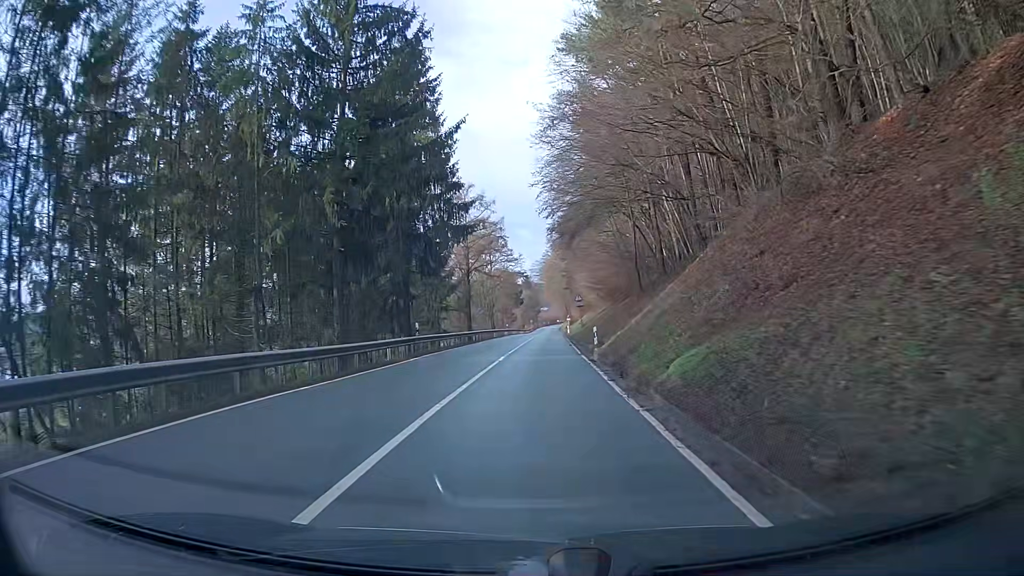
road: secondary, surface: asphalt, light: Day
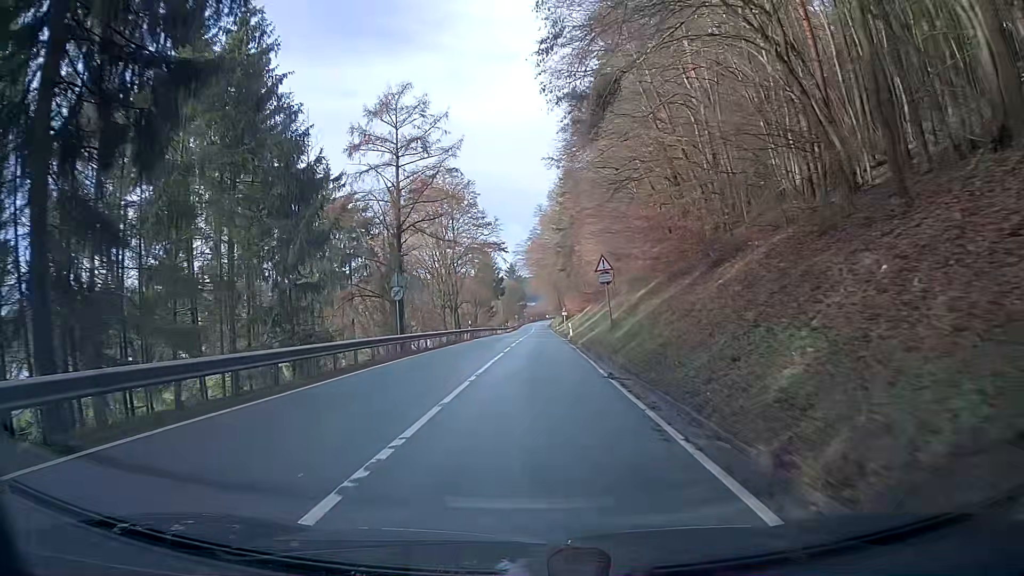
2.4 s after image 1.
(+1.0, +32.3) m; +2°
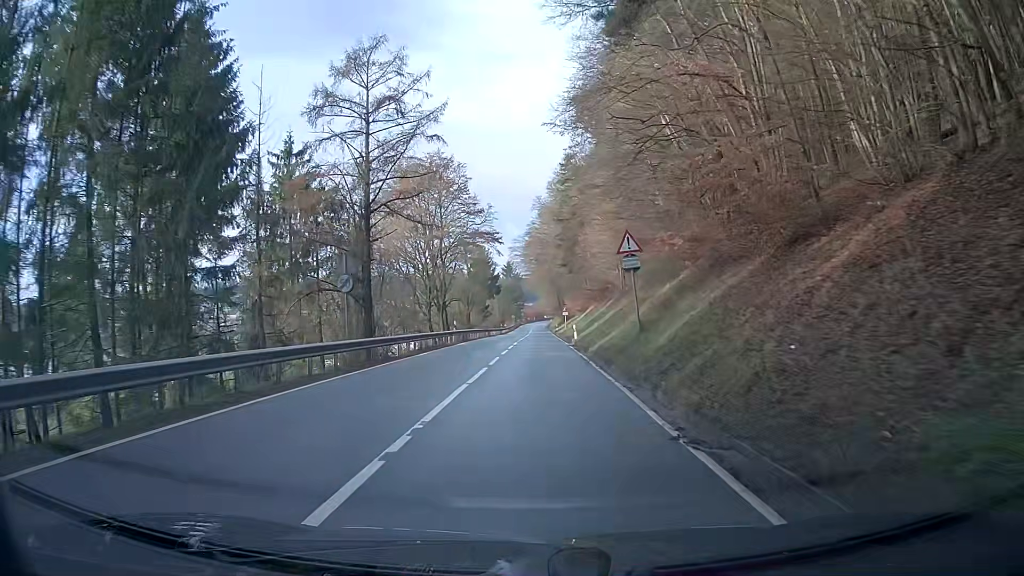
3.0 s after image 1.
(0.0, +8.0) m; 0°
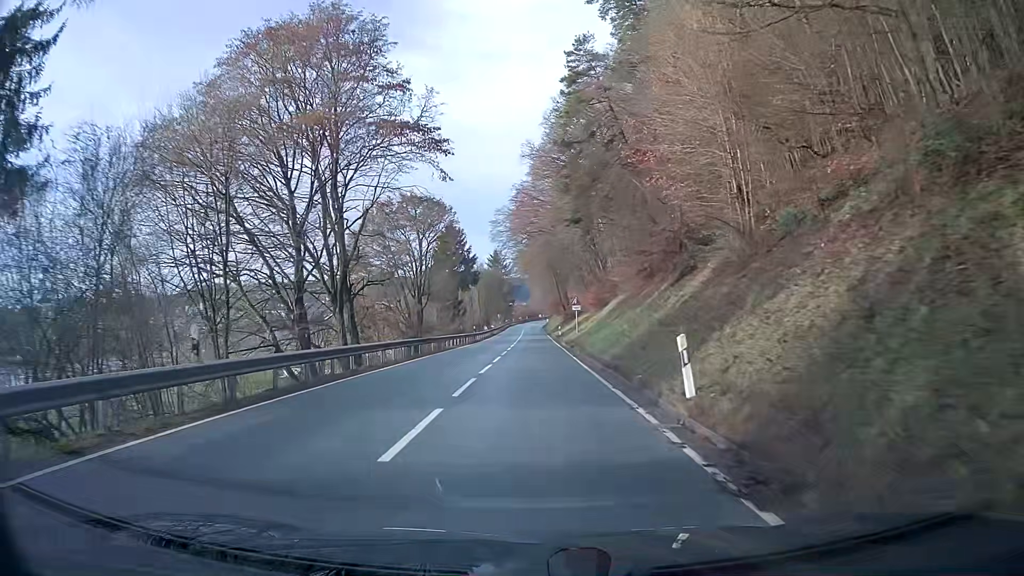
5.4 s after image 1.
(+0.3, +32.2) m; +1°
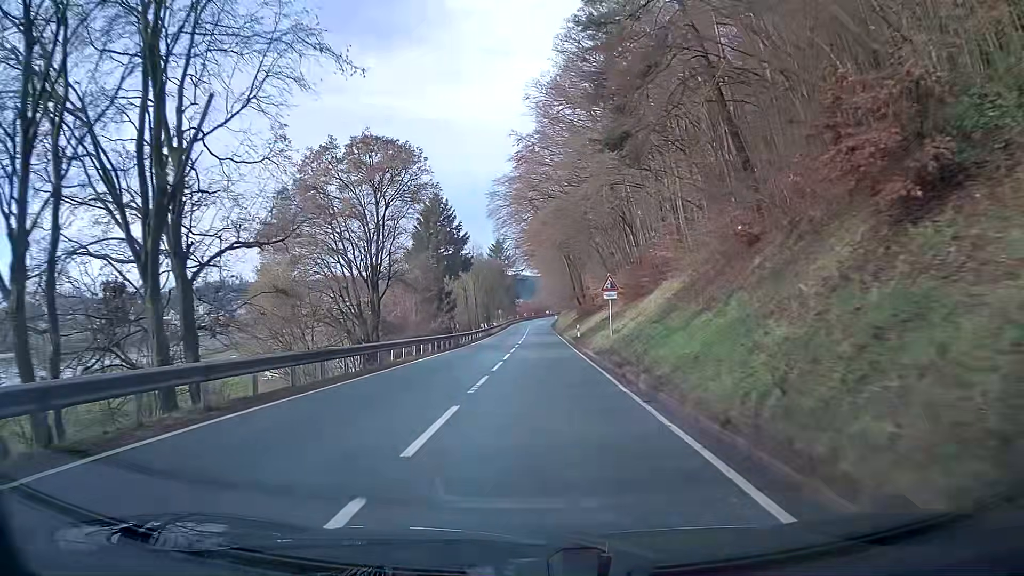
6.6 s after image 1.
(0.0, +17.8) m; 0°
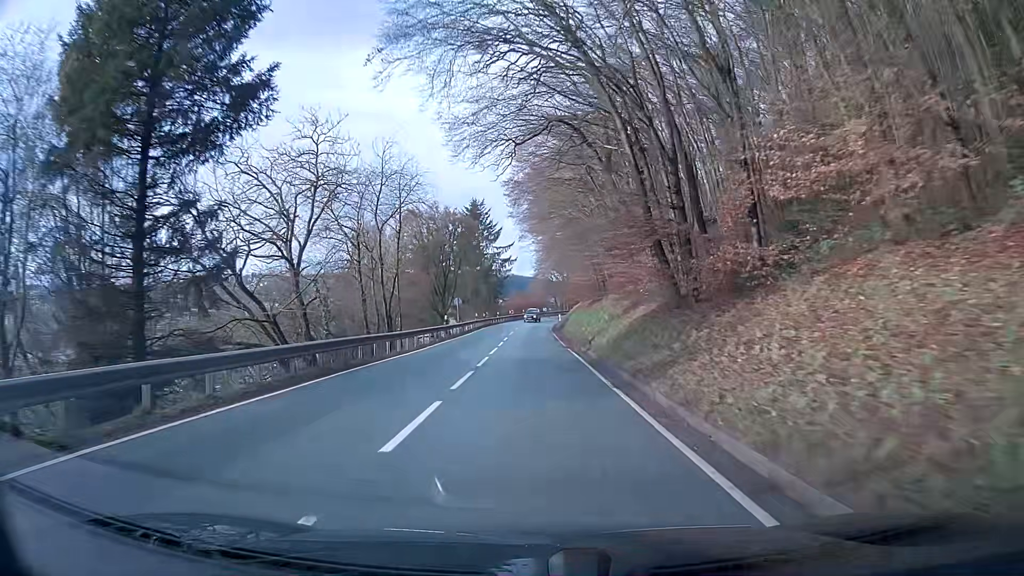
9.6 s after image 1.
(+0.1, +50.0) m; 0°
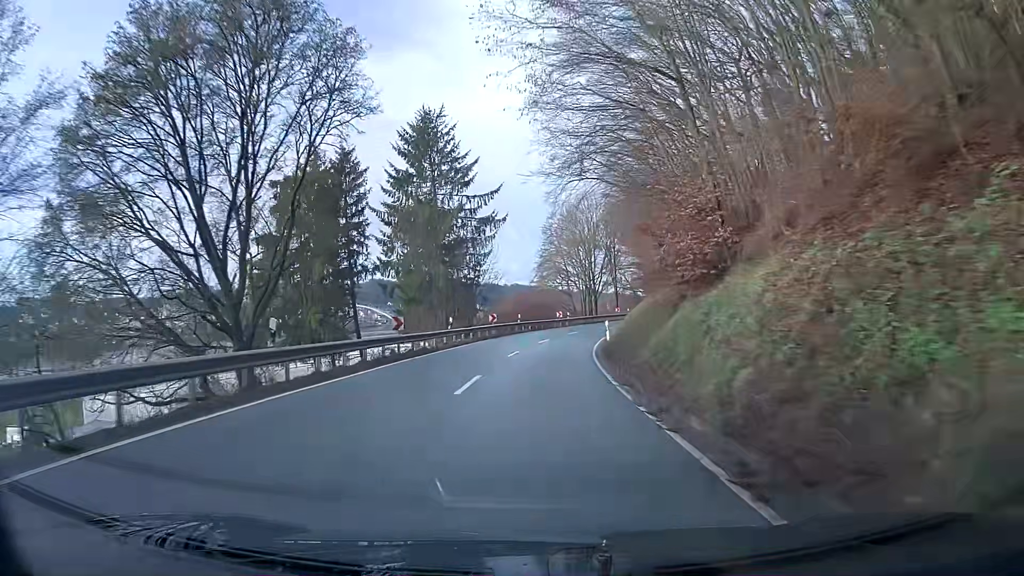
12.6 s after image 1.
(-0.1, +49.0) m; 0°
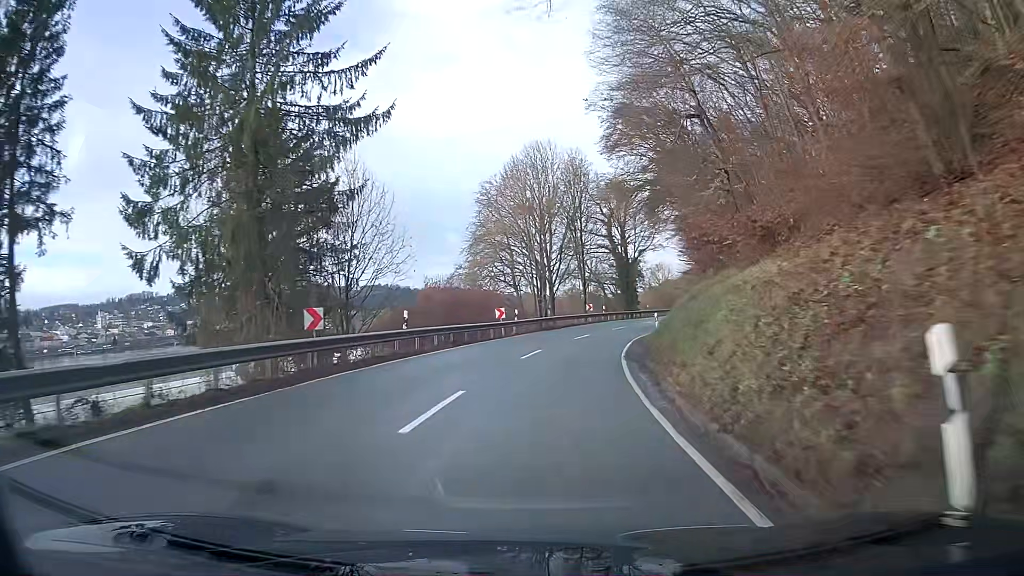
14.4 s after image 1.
(+1.2, +28.9) m; +6°
(0, +10) (+1, +20) (+3, +30) (+6, +39) (+8, +49) (+12, +59) (+15, +68) (+19, +77) (+22, +87) (+26, +96) m
